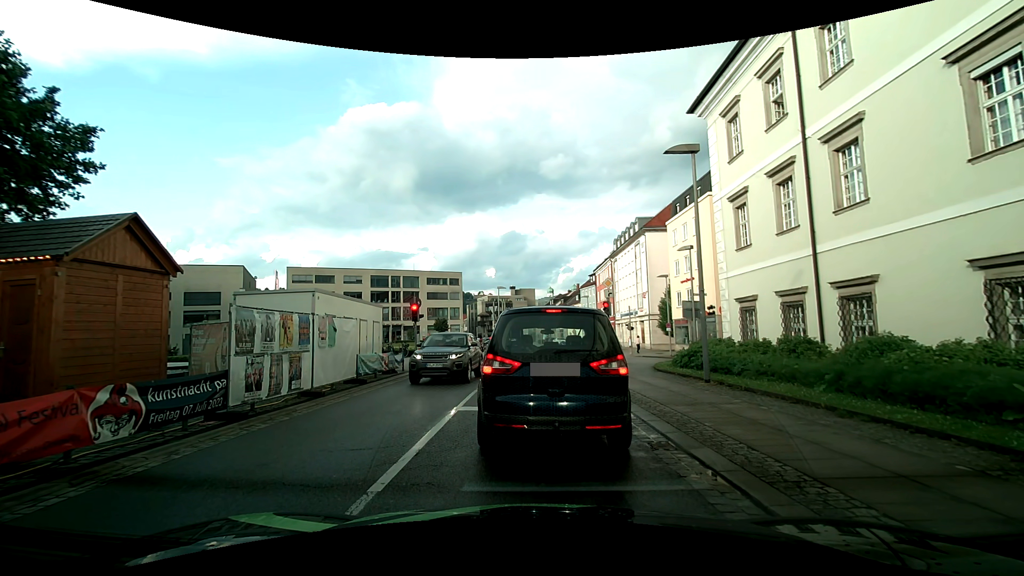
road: tertiary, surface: asphalt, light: Day
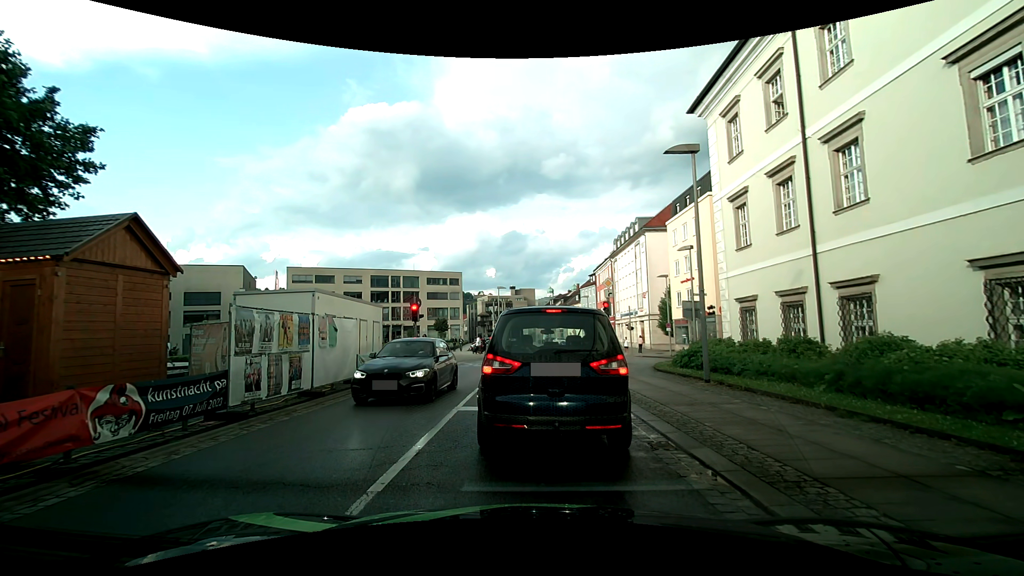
(0.0, 0.0) m; 0°
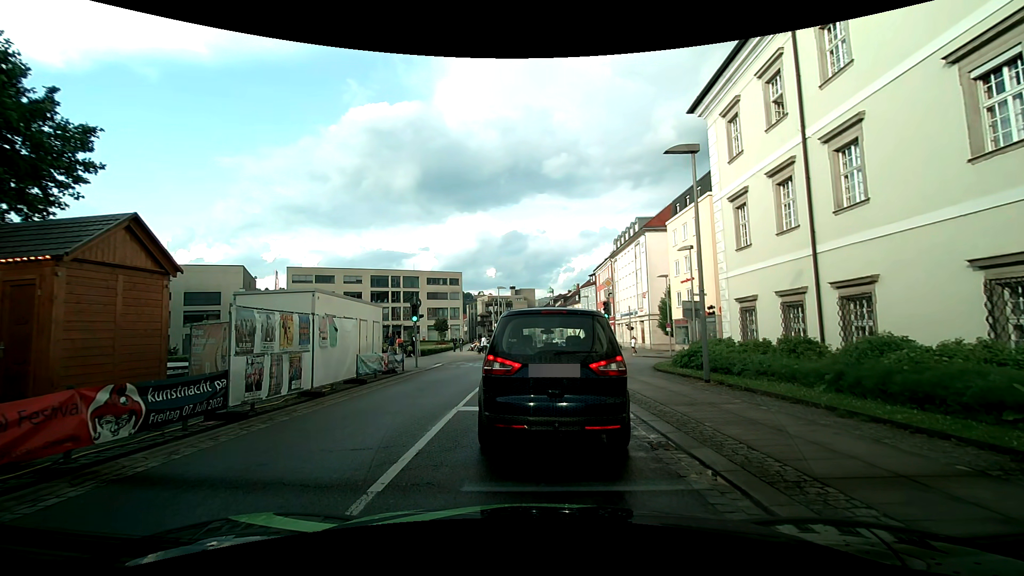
(0.0, 0.0) m; 0°
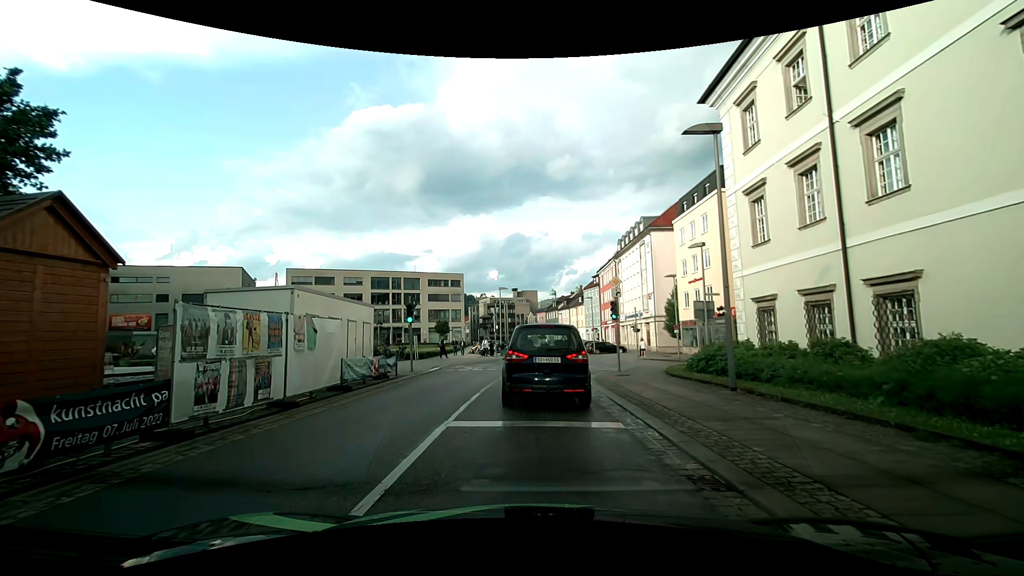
(-0.1, +1.7) m; -2°
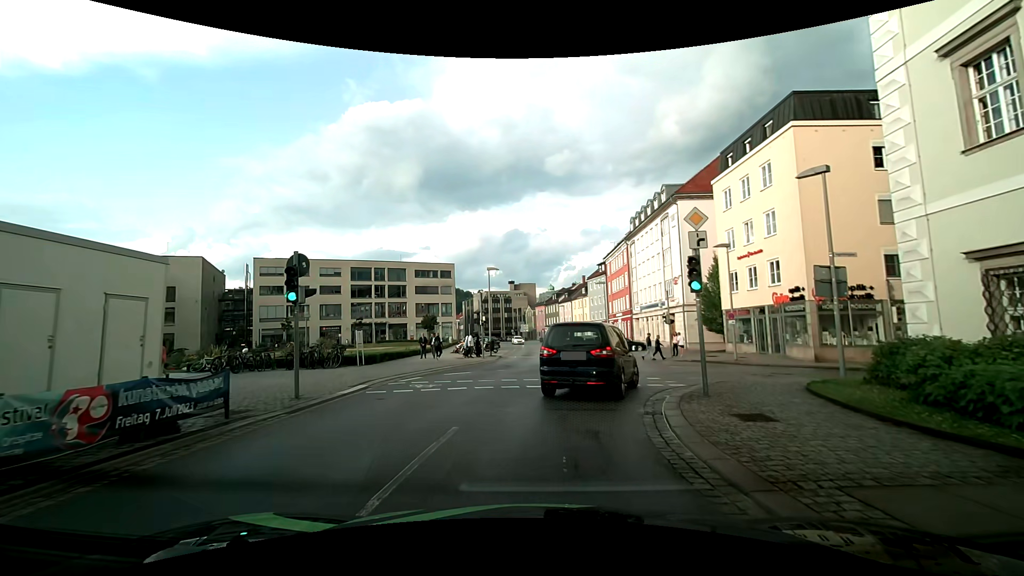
(-0.3, +11.7) m; 0°
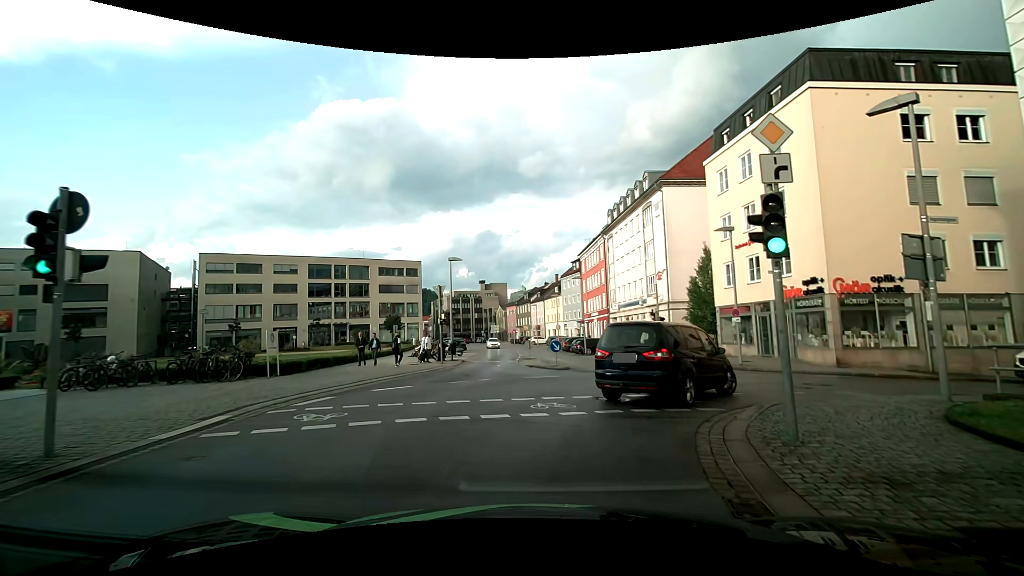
(0.0, +5.3) m; +1°
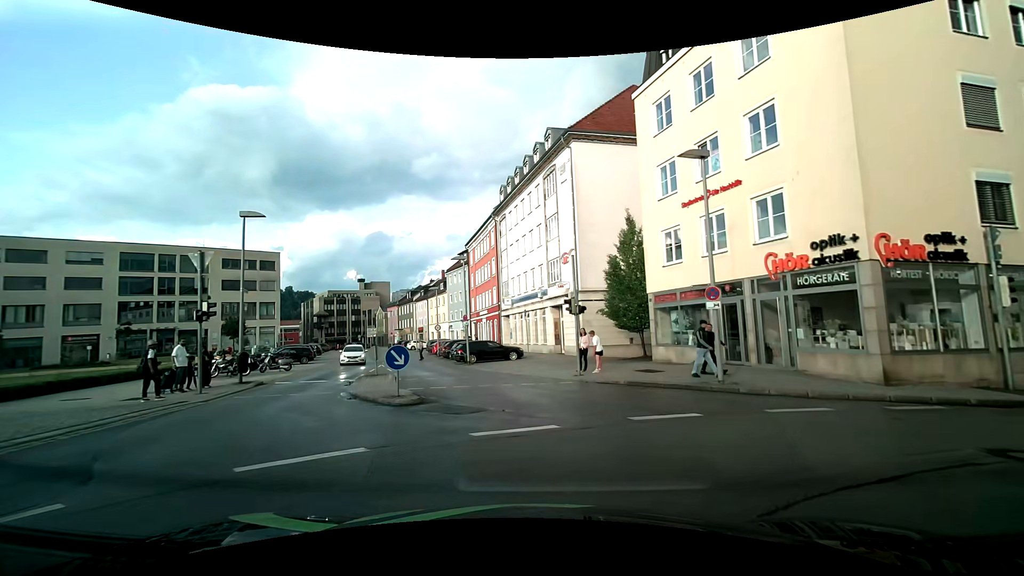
(+1.5, +11.8) m; +12°
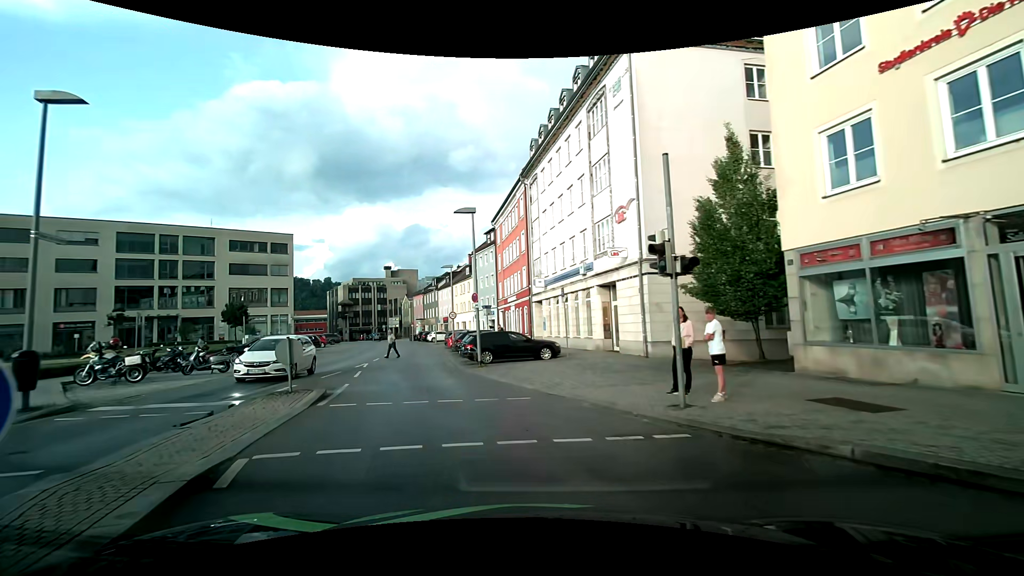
(+0.2, +10.0) m; -3°
(-1, +10) (-4, +20) (-6, +29) (-8, +39) (-10, +49) (-13, +58) (-16, +68) (-20, +77) (-24, +86) (-28, +95) m
